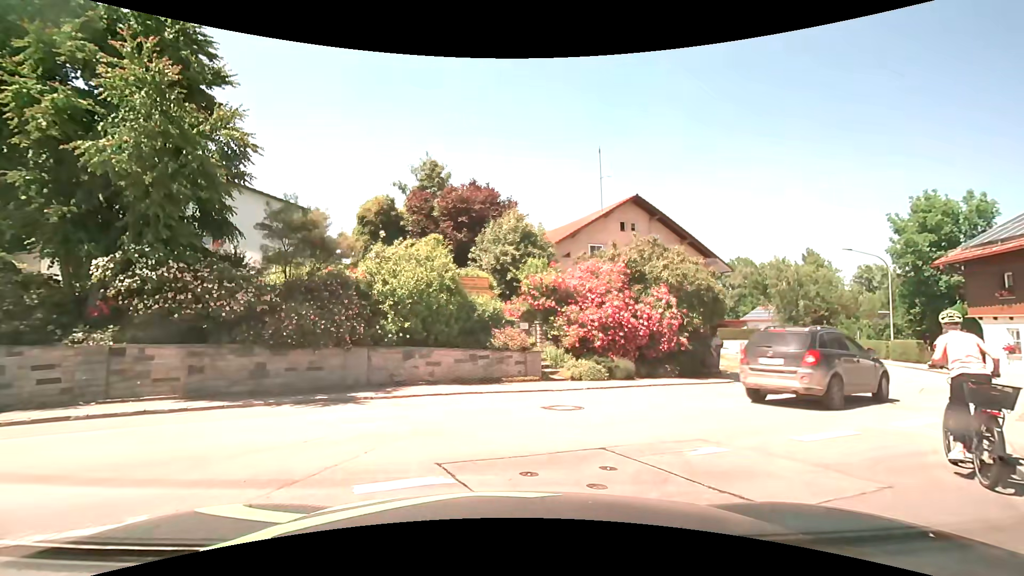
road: tertiary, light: Day
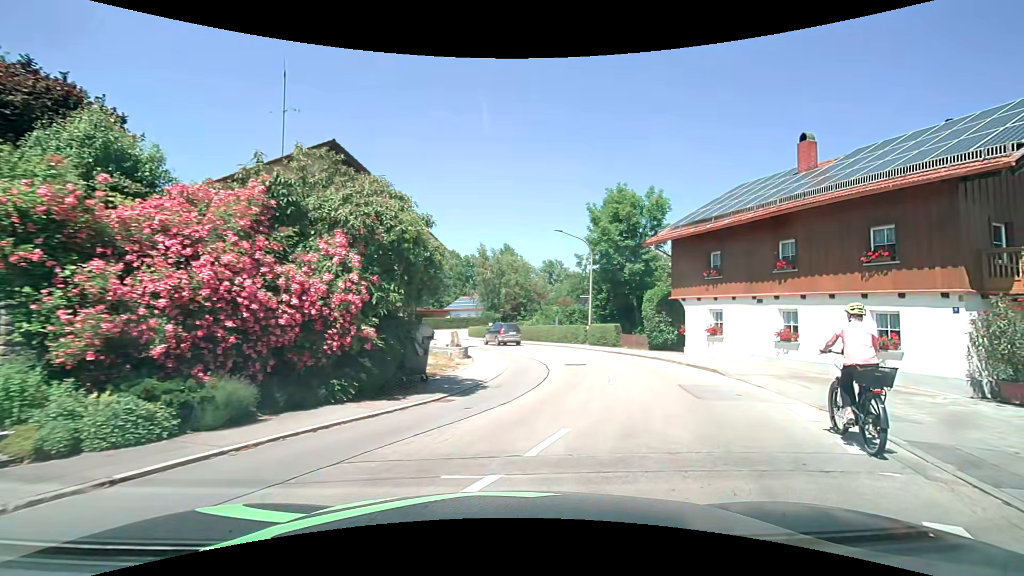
(+2.3, +8.5) m; +32°
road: secondary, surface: asphalt
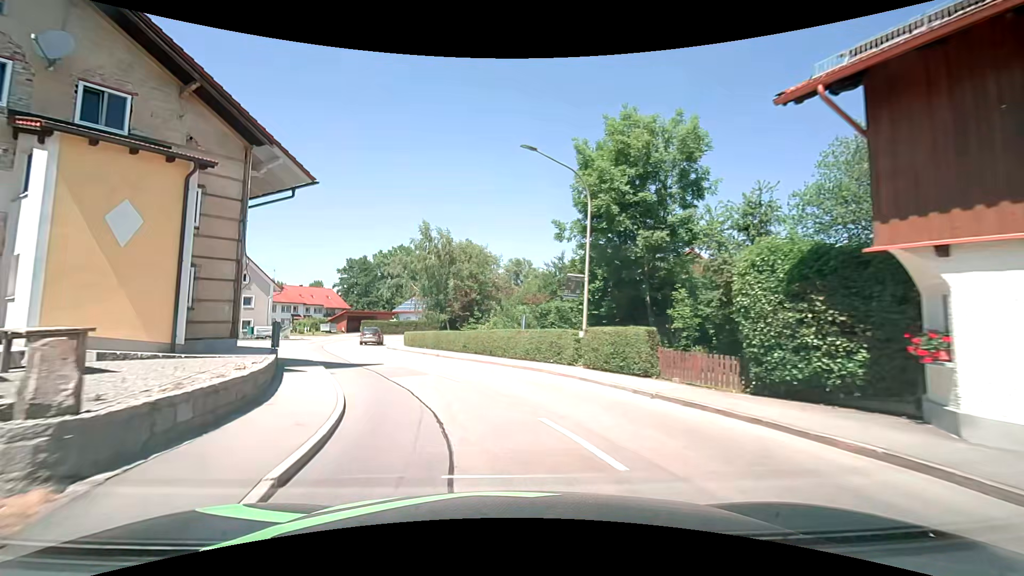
(+1.6, +16.3) m; +5°
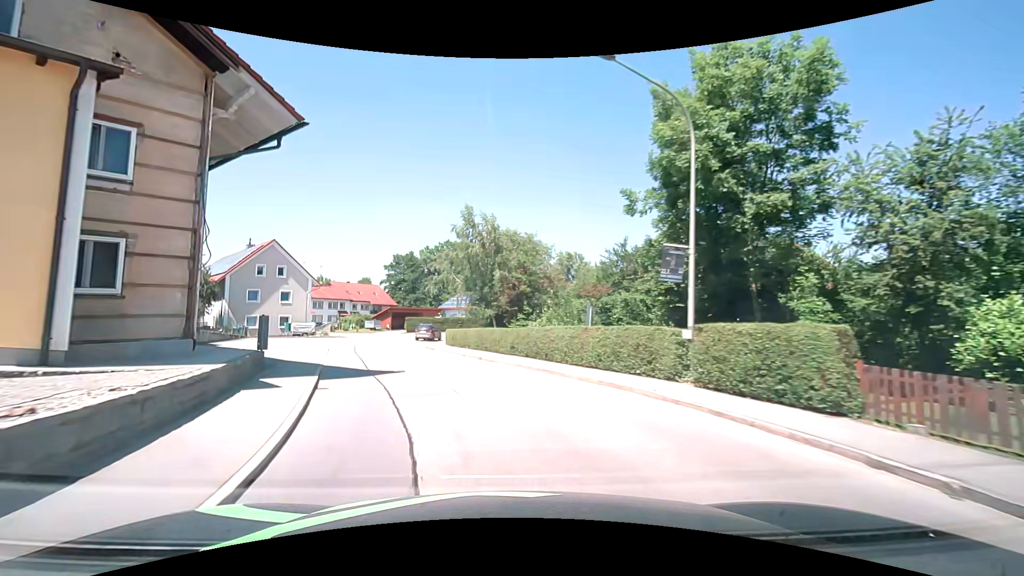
(-0.3, +5.7) m; -6°
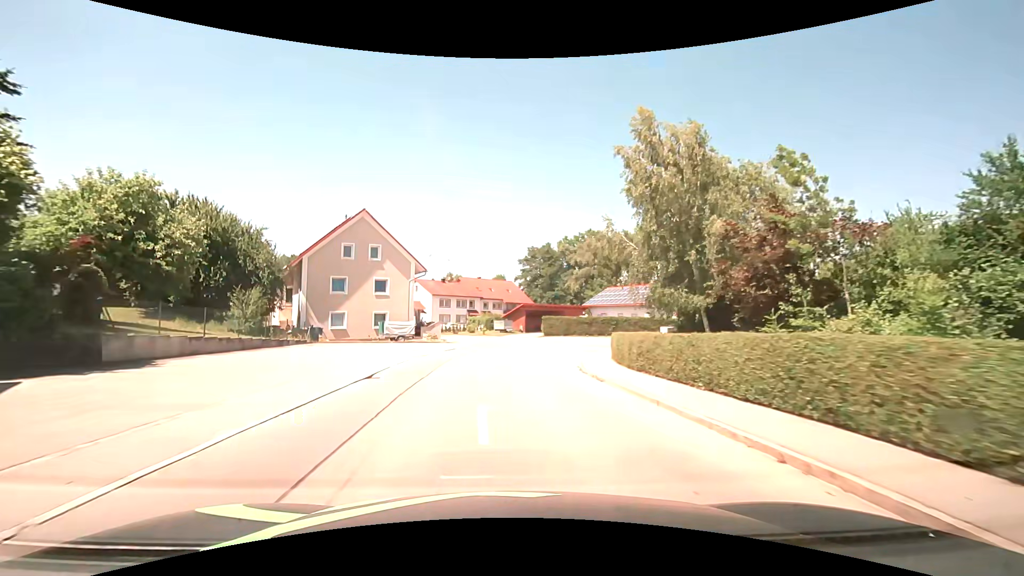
(-3.1, +19.0) m; -16°
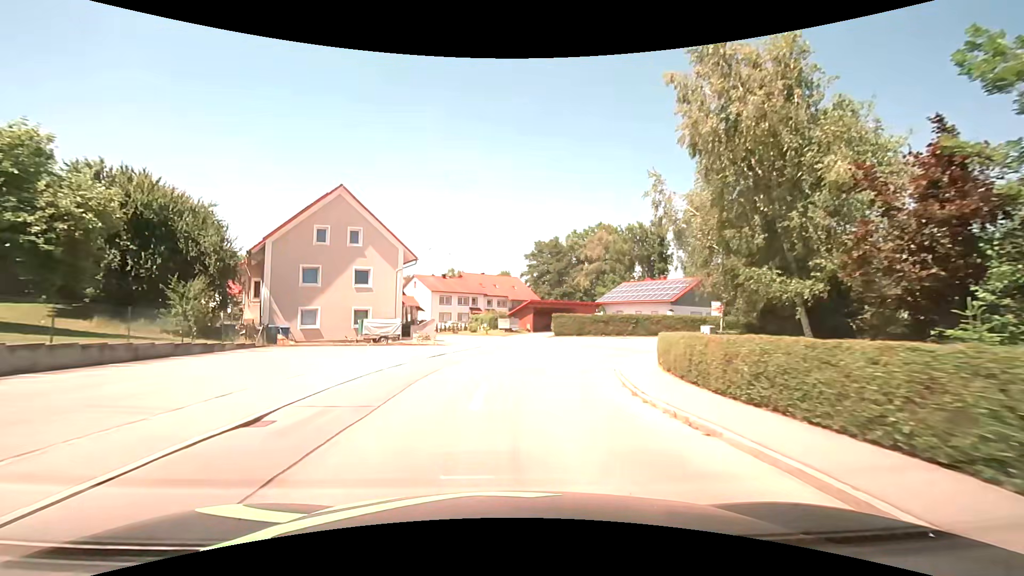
(-0.1, +6.8) m; -1°
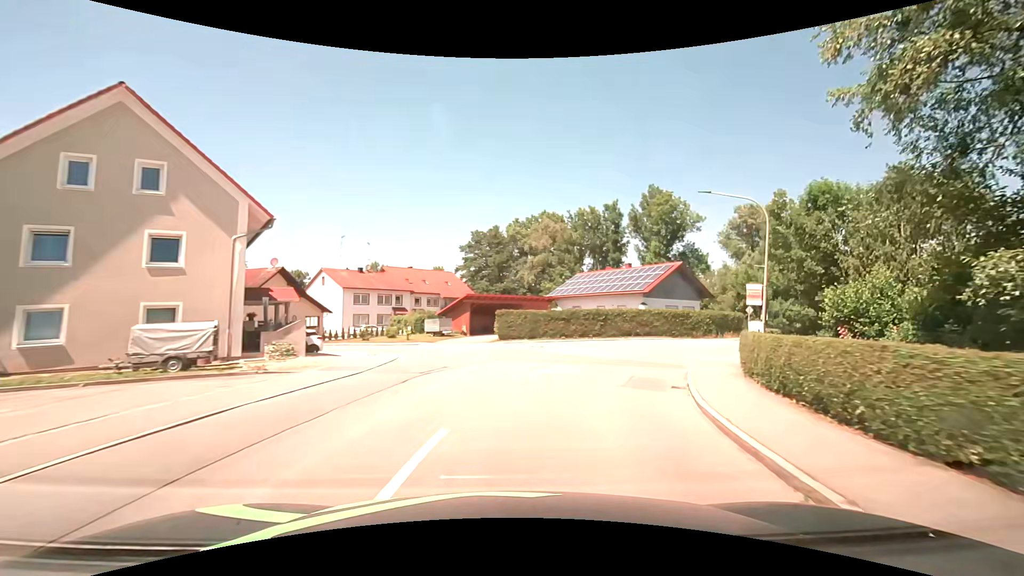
(+0.4, +13.4) m; +7°
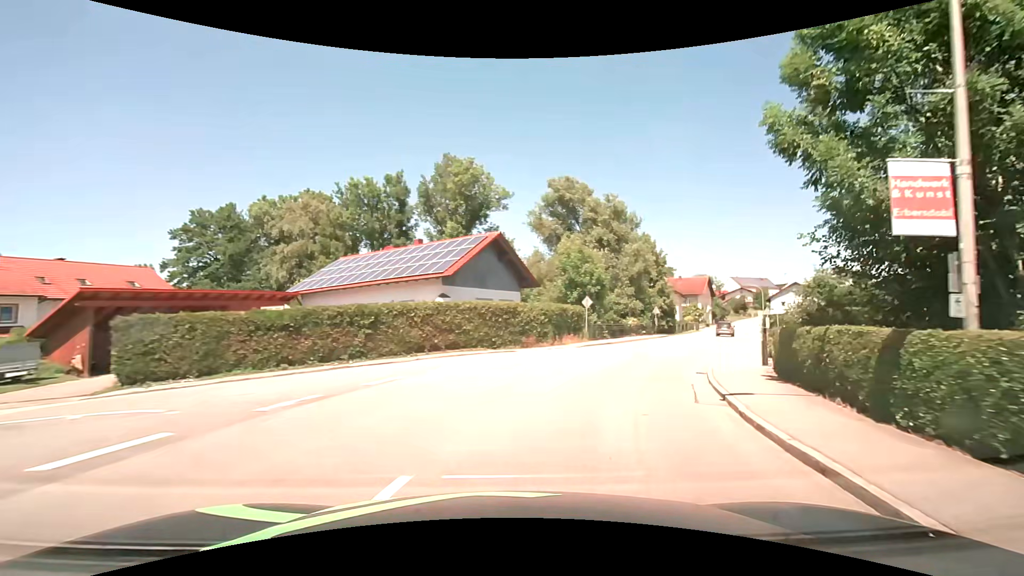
(+3.8, +18.8) m; +23°
(+1, +10) (+5, +19) (+10, +28) (+14, +37) (+19, +46) (+24, +55) (+28, +63) (+33, +72) (+38, +81) (+42, +90) m
